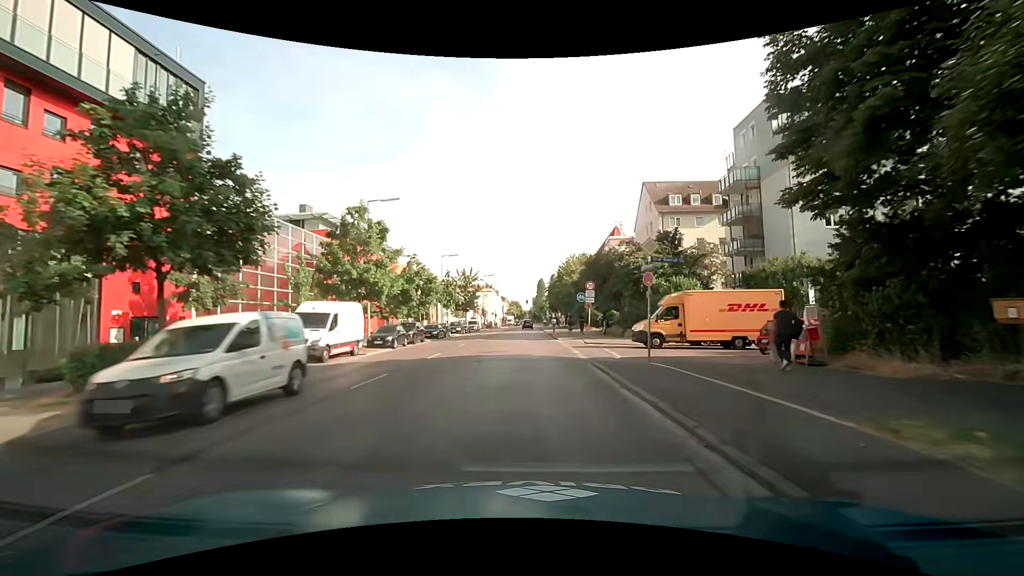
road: secondary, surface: asphalt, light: Day
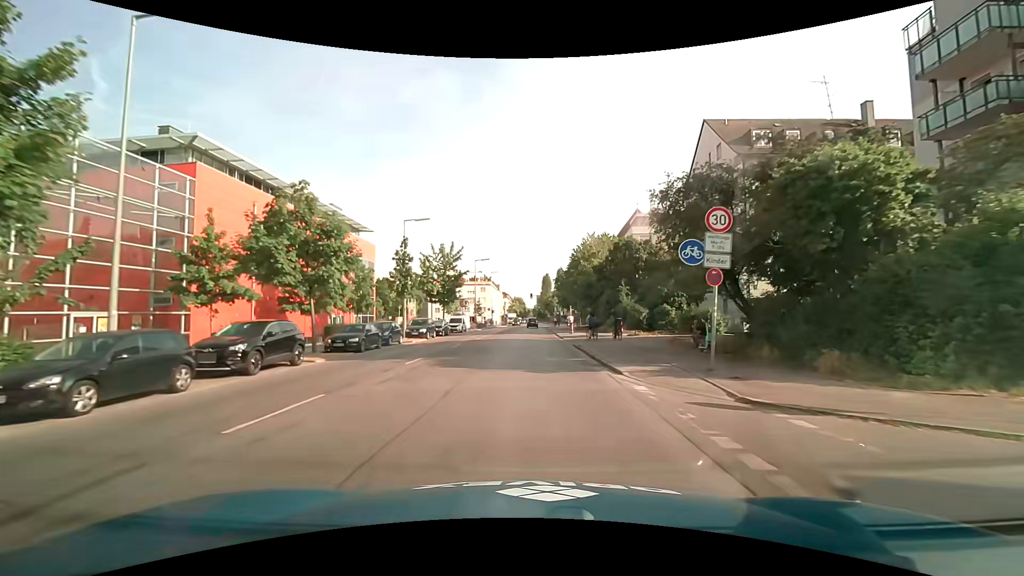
(0.0, +22.1) m; -1°
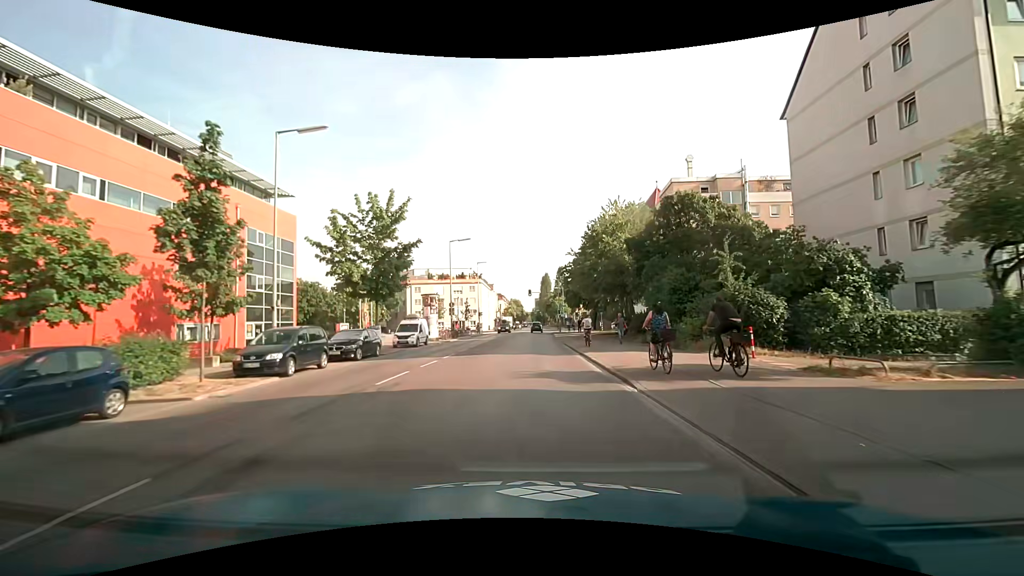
(+0.3, +22.0) m; +1°
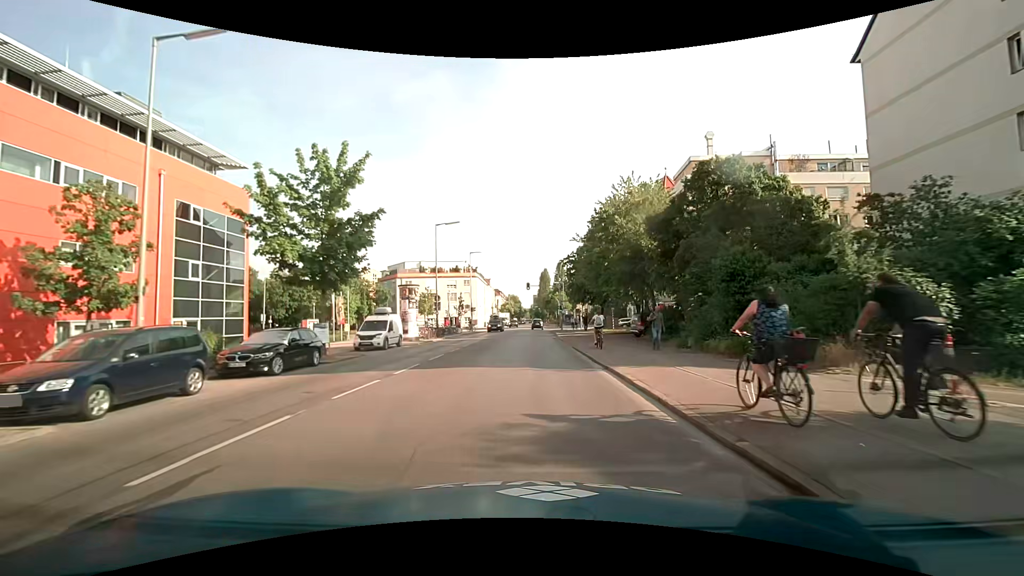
(0.0, +7.3) m; 0°
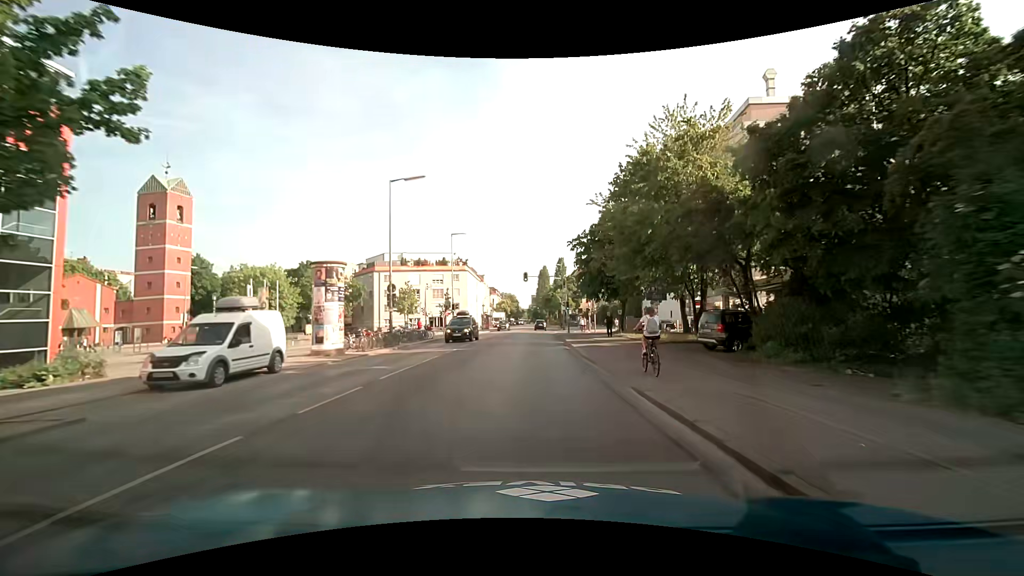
(0.0, +14.7) m; 0°
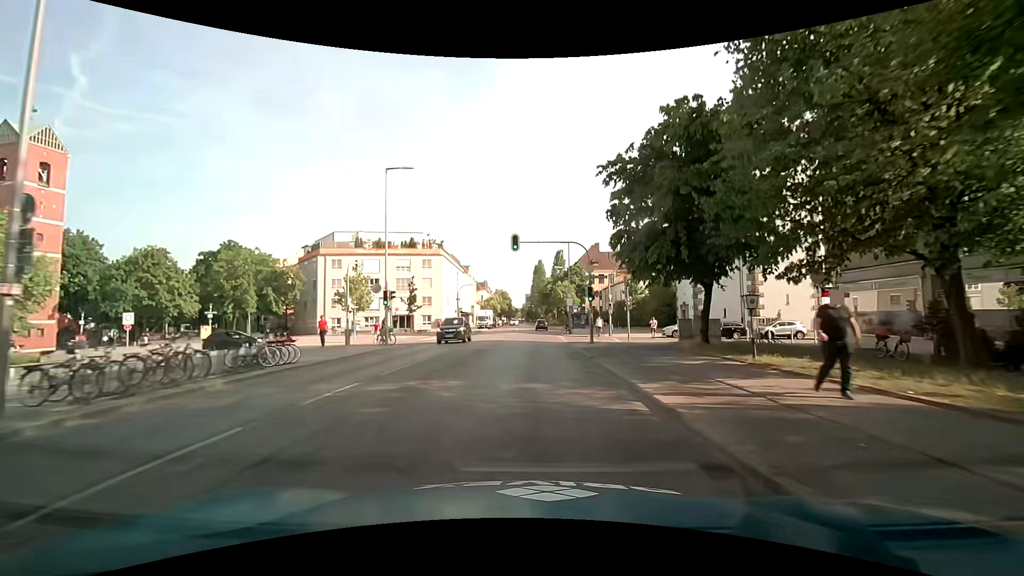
(+0.2, +22.5) m; +1°
(0, +10) (0, +20) (0, +30) (+1, +40) (+1, +50) (+1, +60) (+1, +70) (+1, +80) (+1, +90) (+1, +100) m
